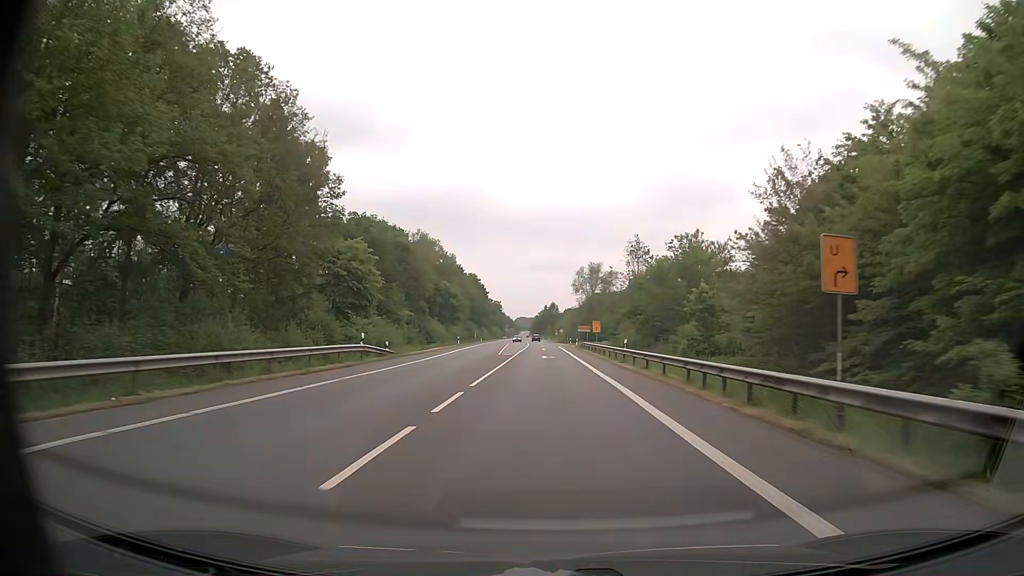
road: primary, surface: asphalt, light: Day
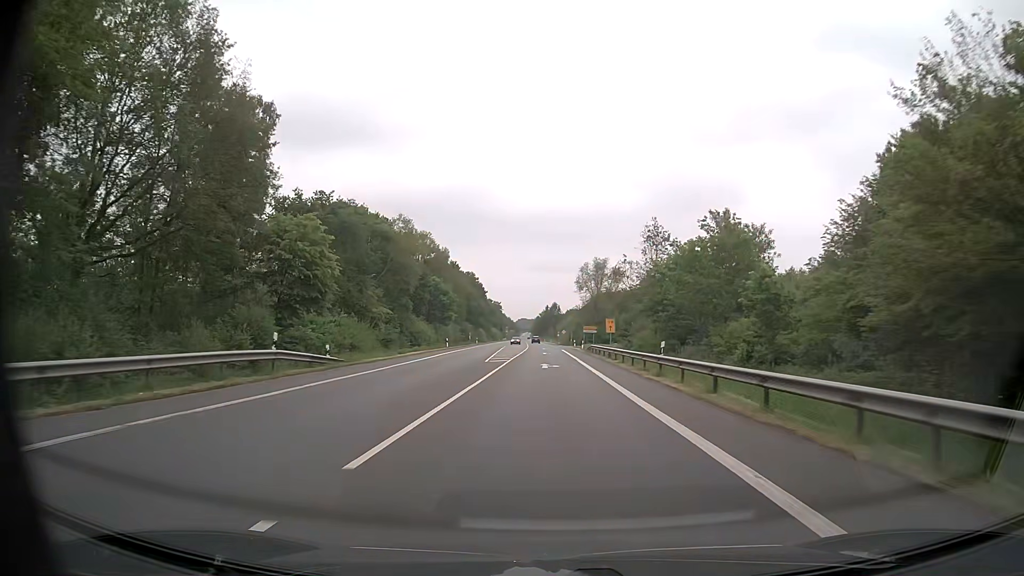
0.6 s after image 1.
(0.0, +11.2) m; 0°
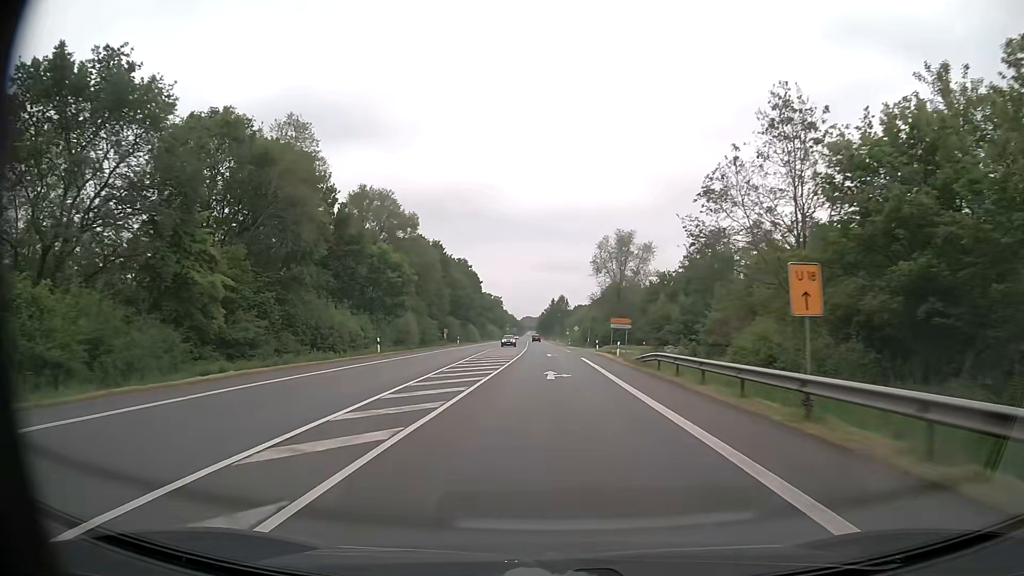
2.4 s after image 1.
(-0.2, +33.8) m; -1°
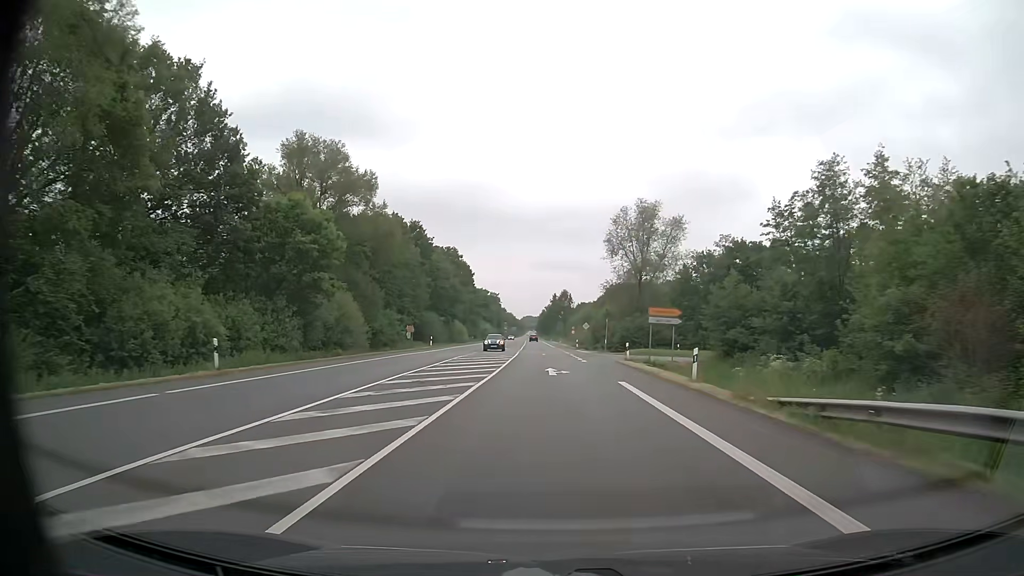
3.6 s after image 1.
(0.0, +22.5) m; 0°
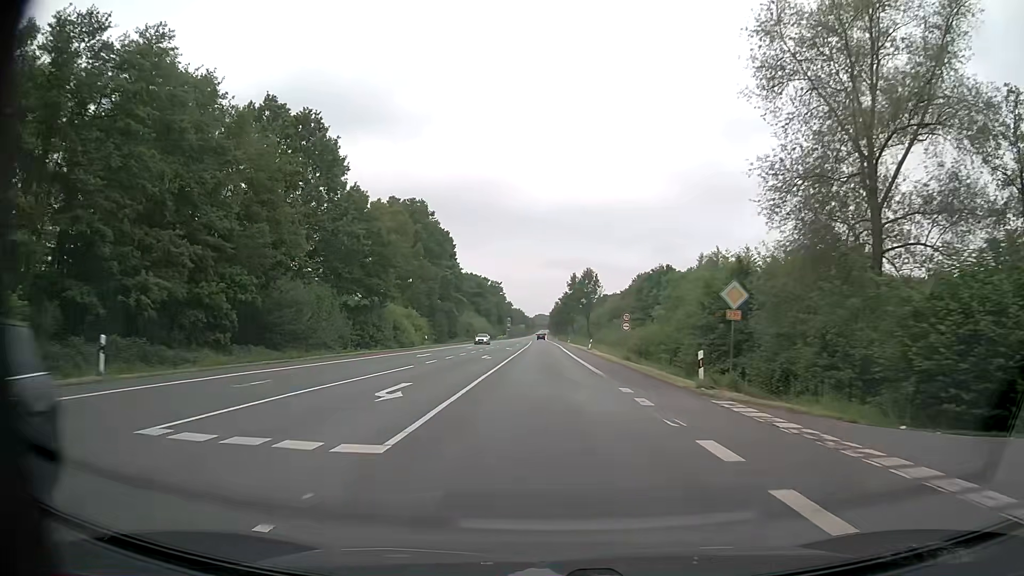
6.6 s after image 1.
(-0.4, +56.4) m; -1°
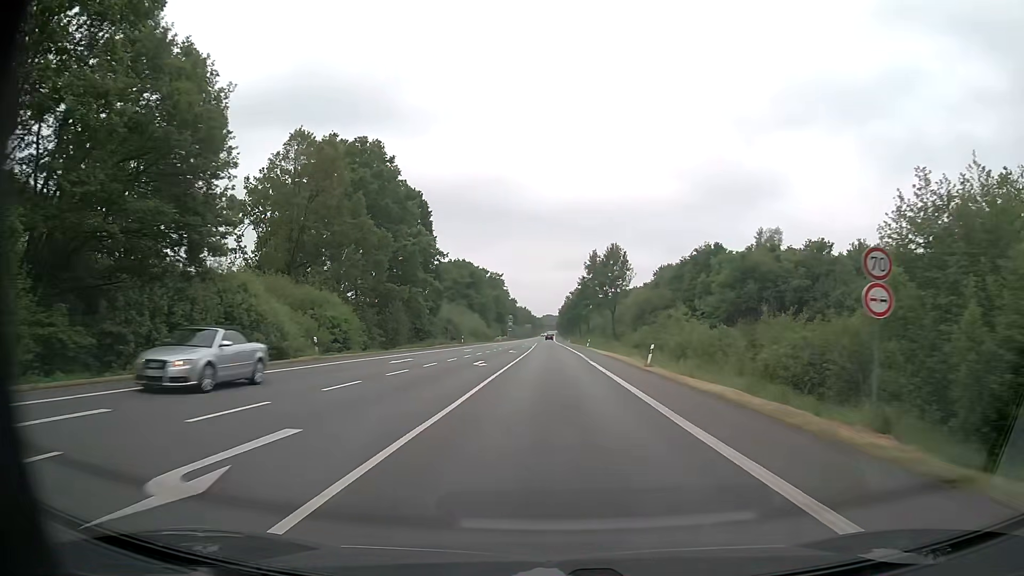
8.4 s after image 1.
(-0.2, +33.9) m; 0°
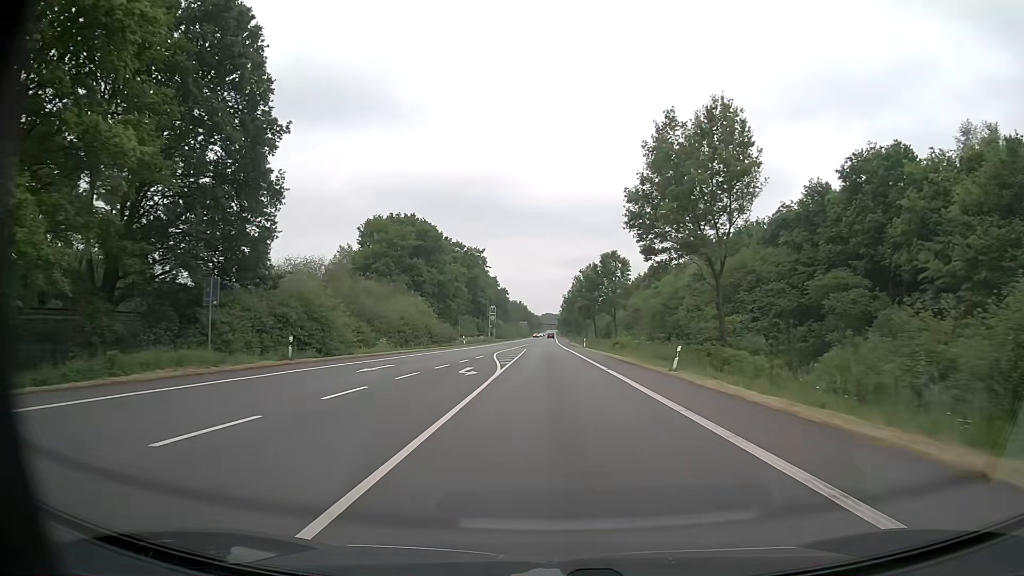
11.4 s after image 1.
(0.0, +56.6) m; 0°
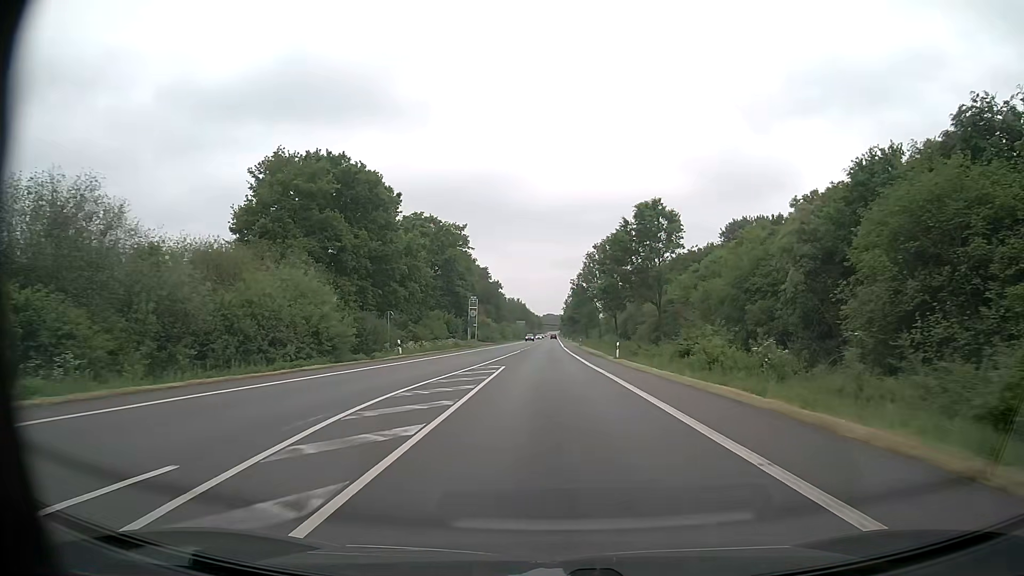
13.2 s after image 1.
(0.0, +33.9) m; 0°
(0, +10) (0, +20) (0, +30) (0, +40) (0, +50) (0, +60) (0, +70) (0, +80) (+1, +90) (+1, +100) m
